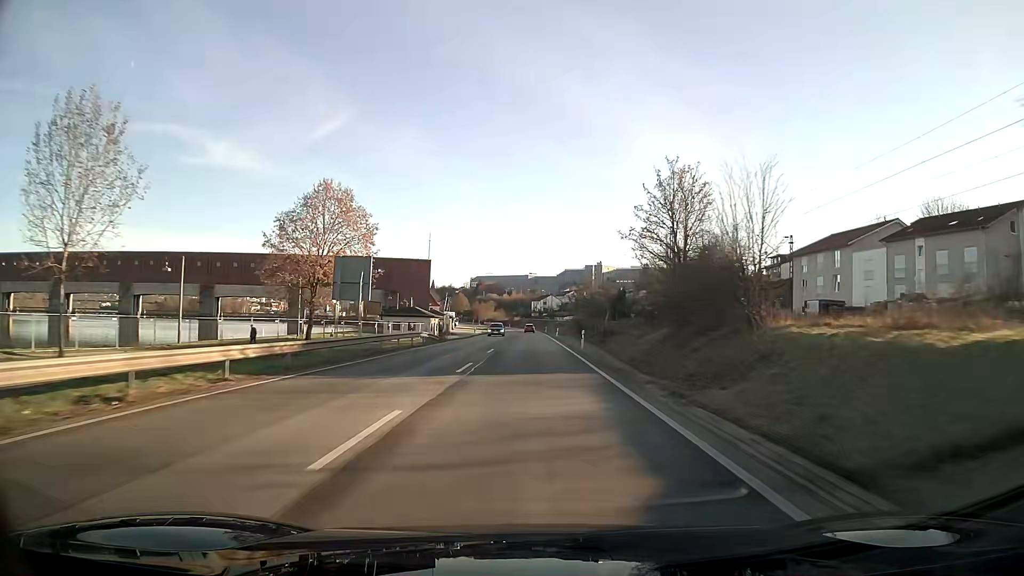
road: primary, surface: asphalt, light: Day
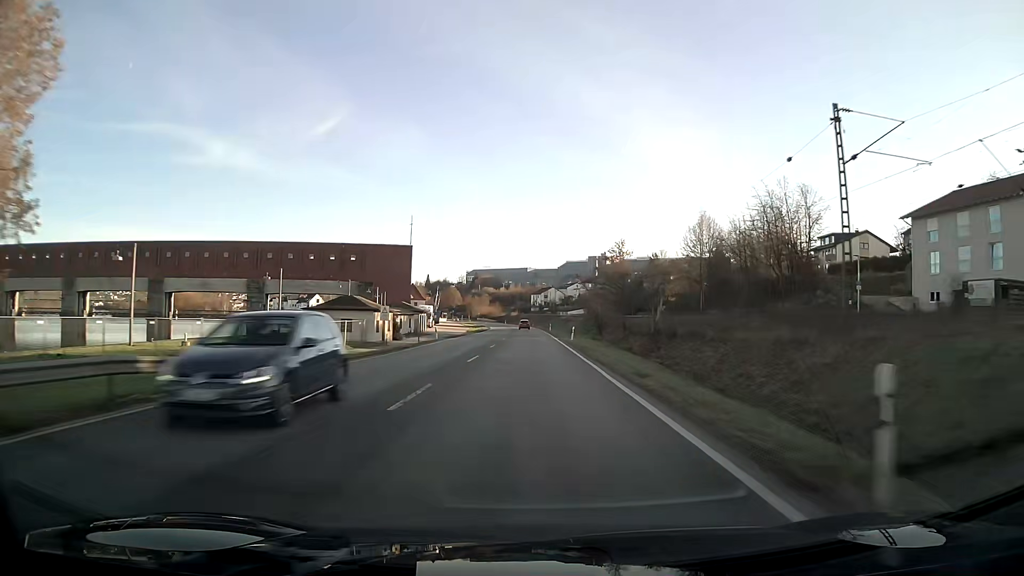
(0.0, +32.7) m; 0°
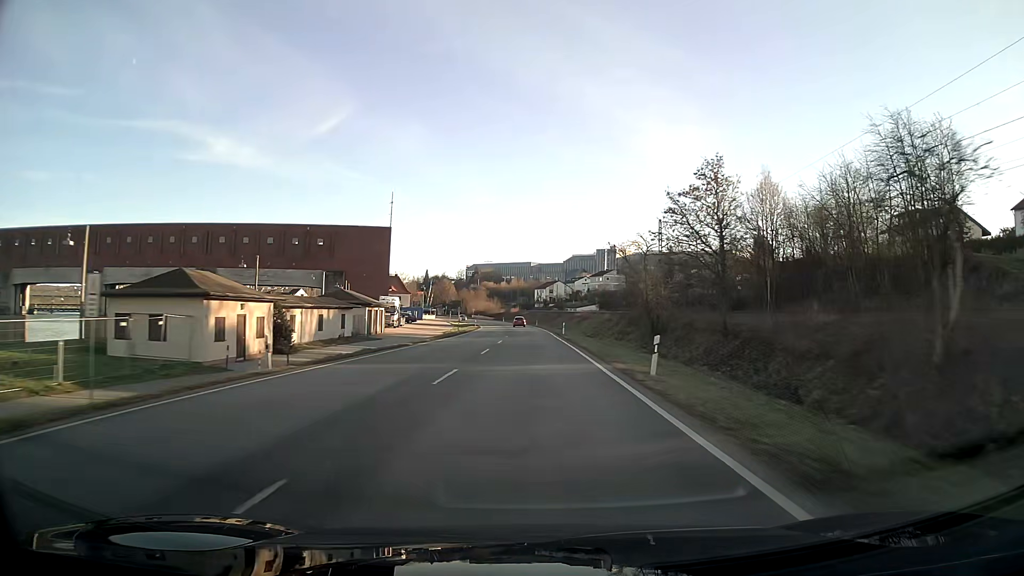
(-0.1, +32.5) m; 0°
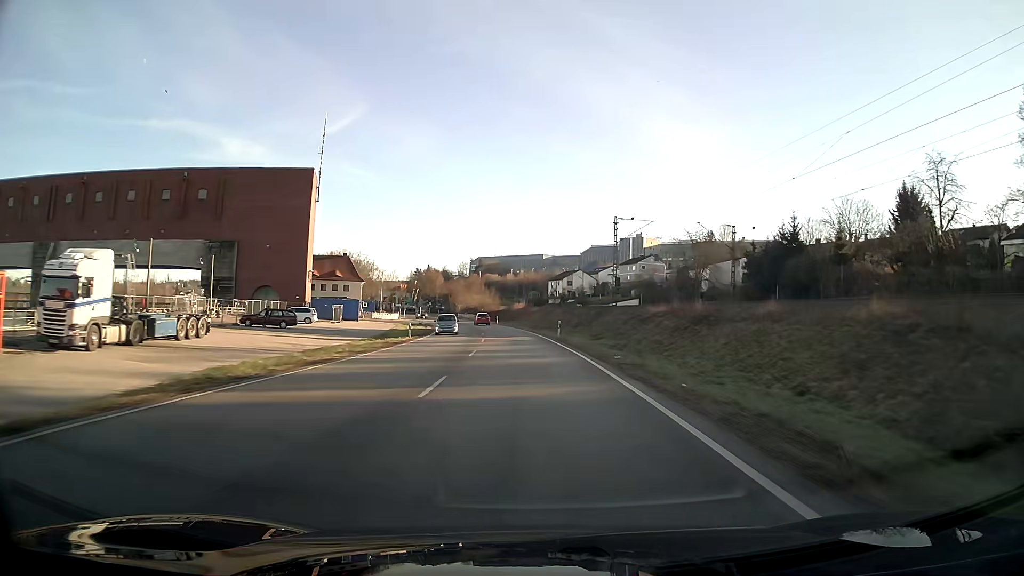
(-0.5, +62.2) m; -2°
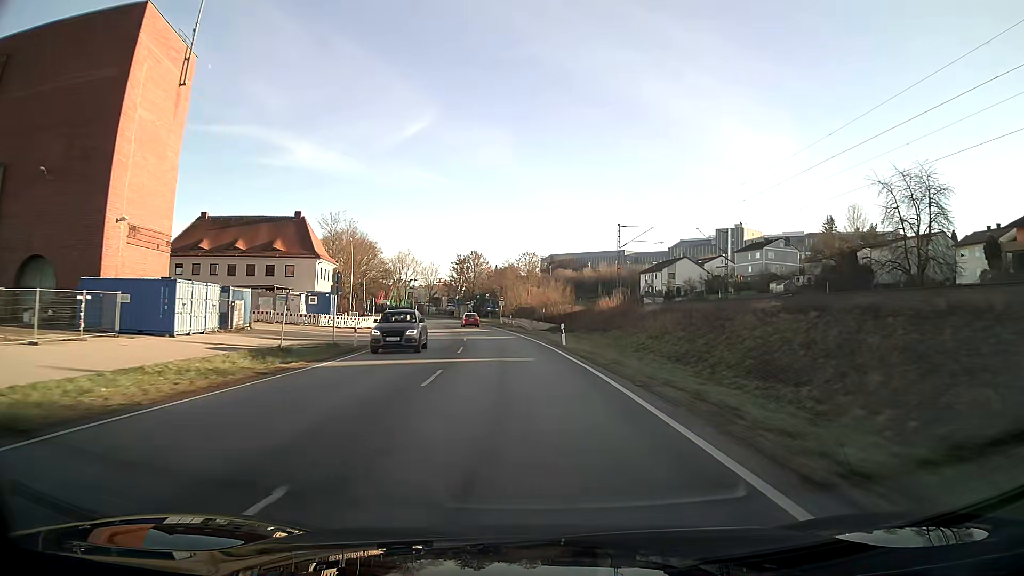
(-2.9, +57.9) m; -7°
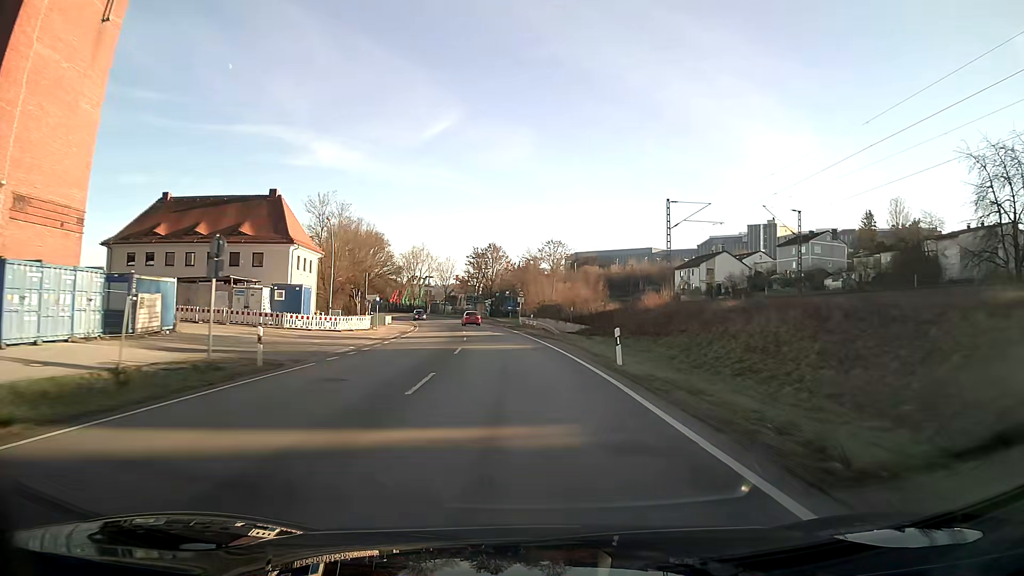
(-0.2, +13.7) m; -2°
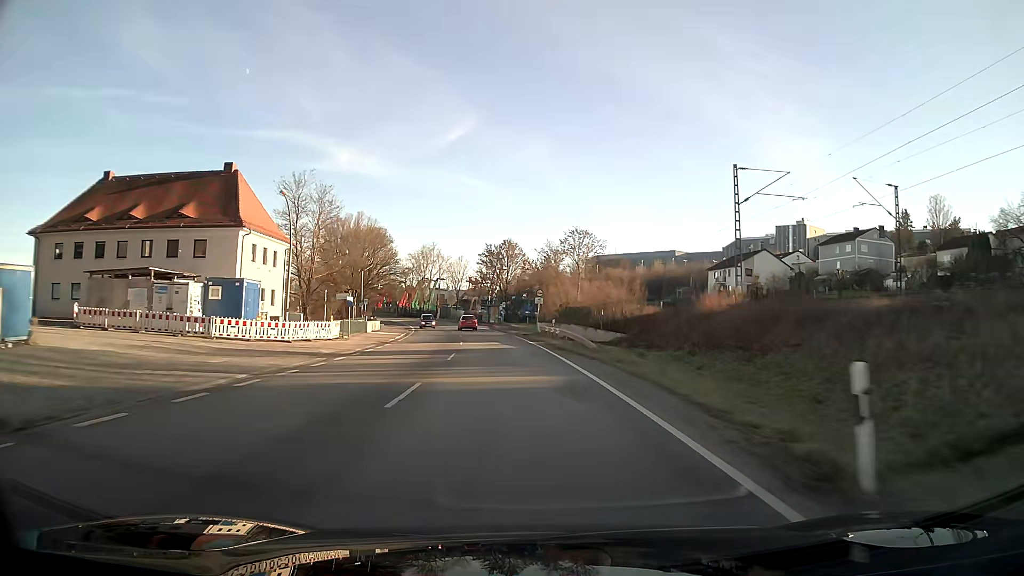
(-0.2, +13.3) m; -2°
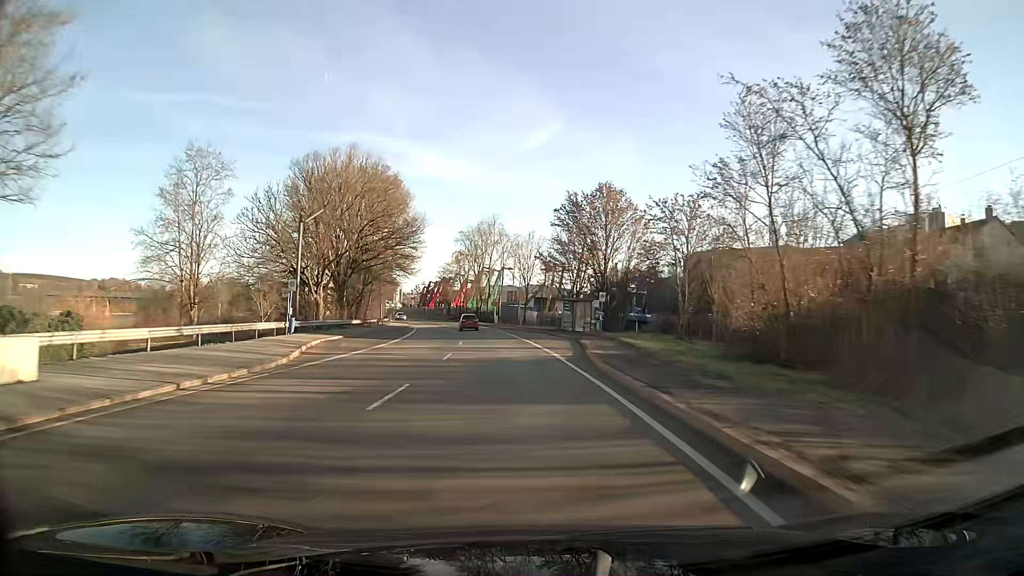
(-2.9, +48.3) m; -7°
(0, +10) (0, +20) (-1, +30) (-2, +40) (-3, +50) (-4, +60) (-6, +70) (-8, +79) (-10, +89) (-12, +99) m
